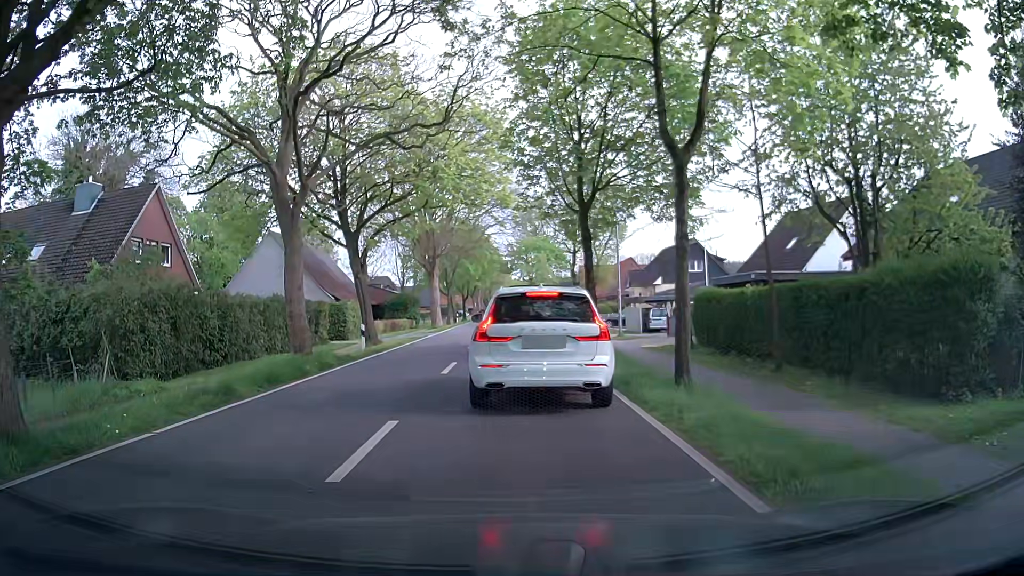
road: tertiary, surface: asphalt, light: Day
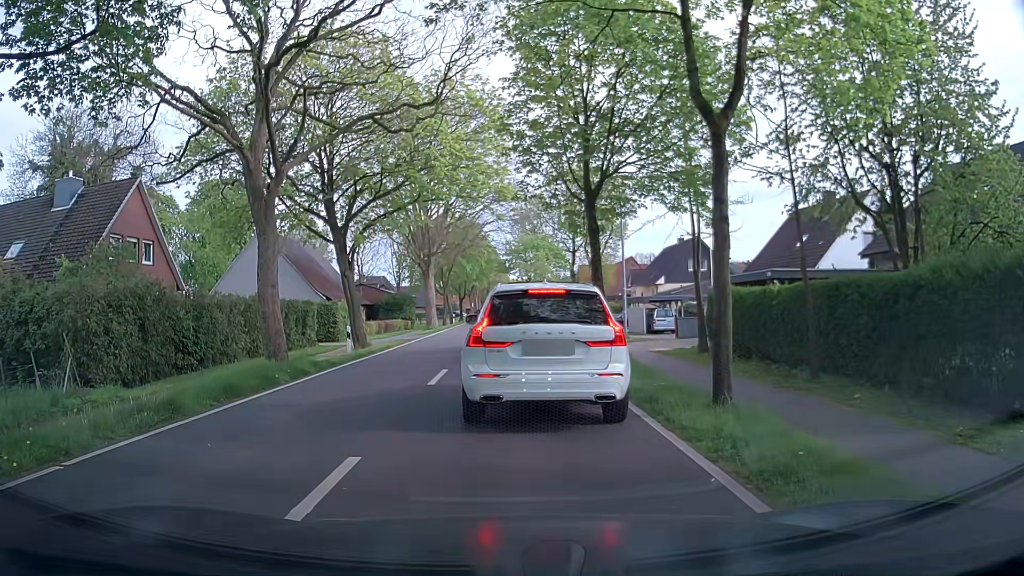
(0.0, +2.0) m; 0°
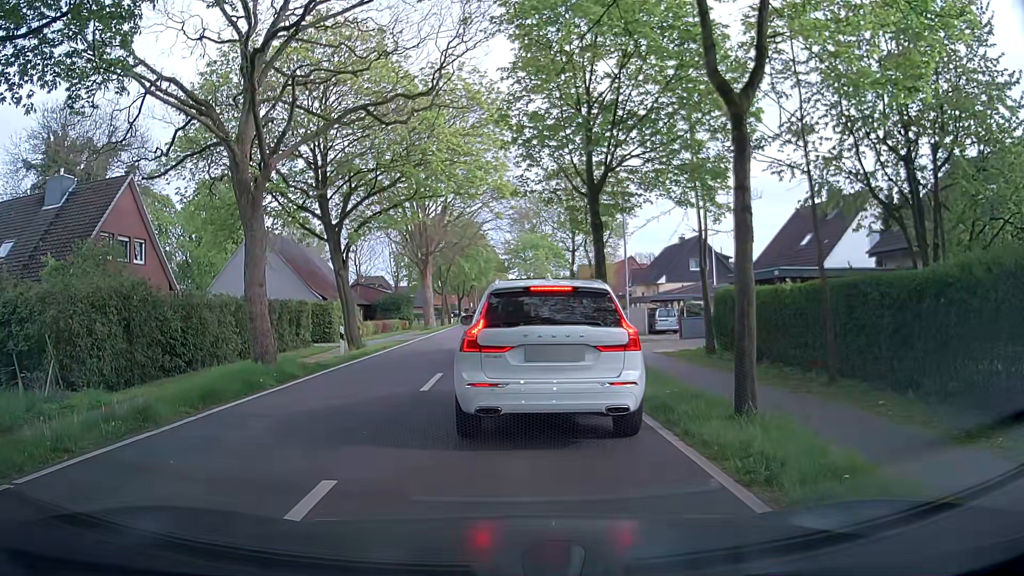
(0.0, +0.9) m; 0°
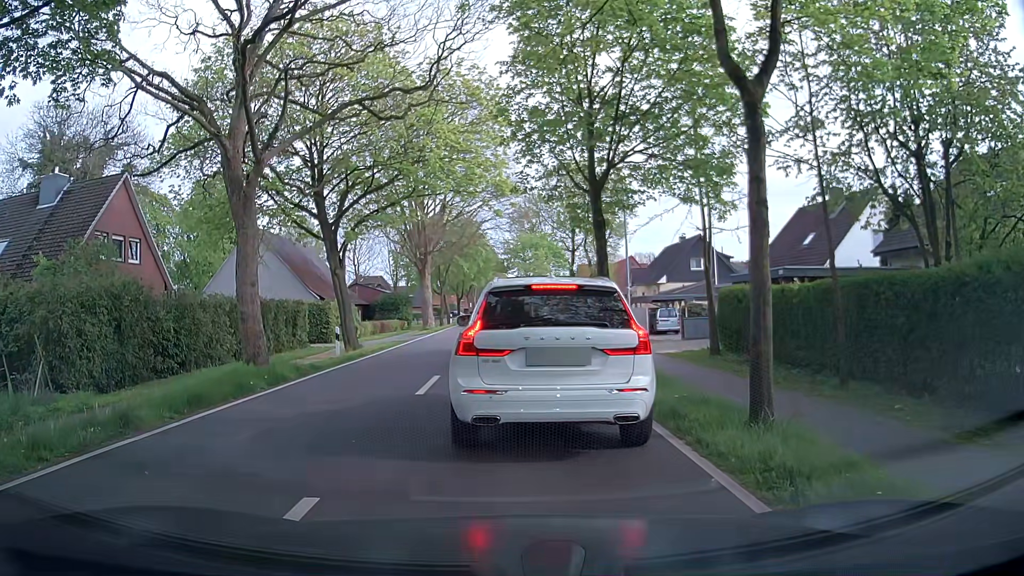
(0.0, +0.5) m; 0°
